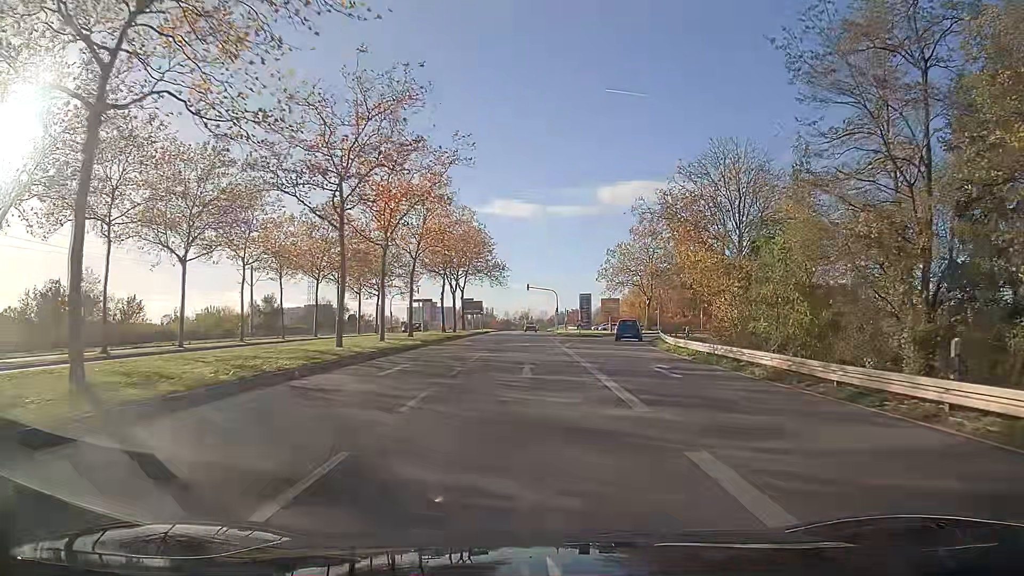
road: secondary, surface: asphalt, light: Day
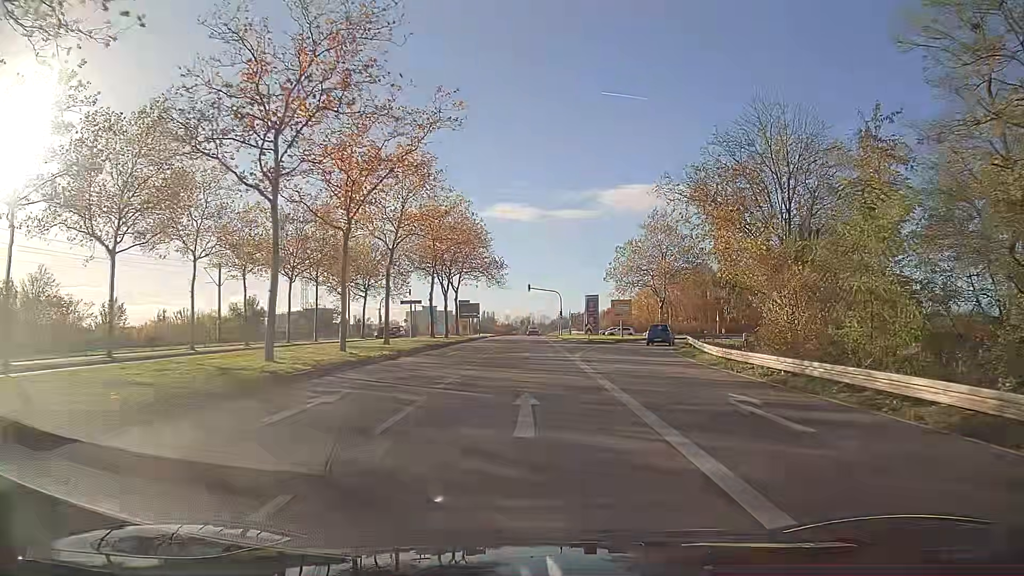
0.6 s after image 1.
(0.0, +7.7) m; 0°
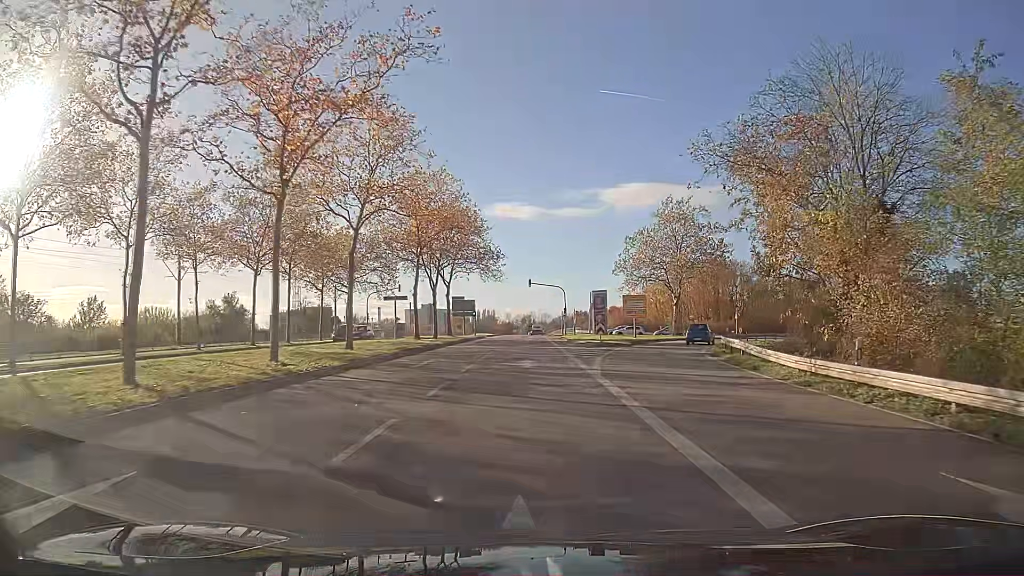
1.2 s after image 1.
(0.0, +7.6) m; 0°
(0, +10) (0, +20) (0, +30) (0, +40) (0, +50) (0, +60) (0, +70) (0, +80) (0, +90) (0, +100) m
